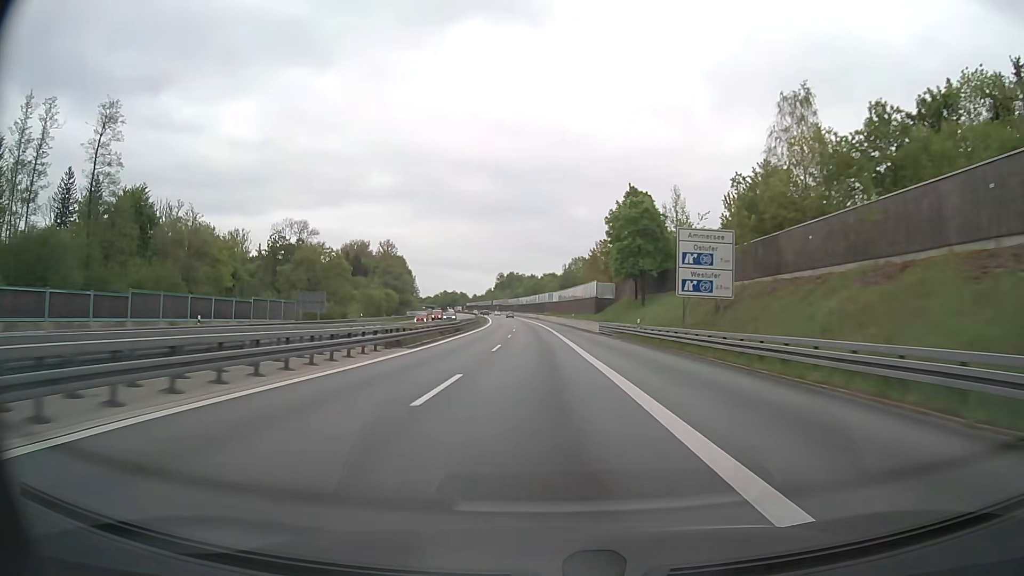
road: motorway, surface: asphalt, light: Day
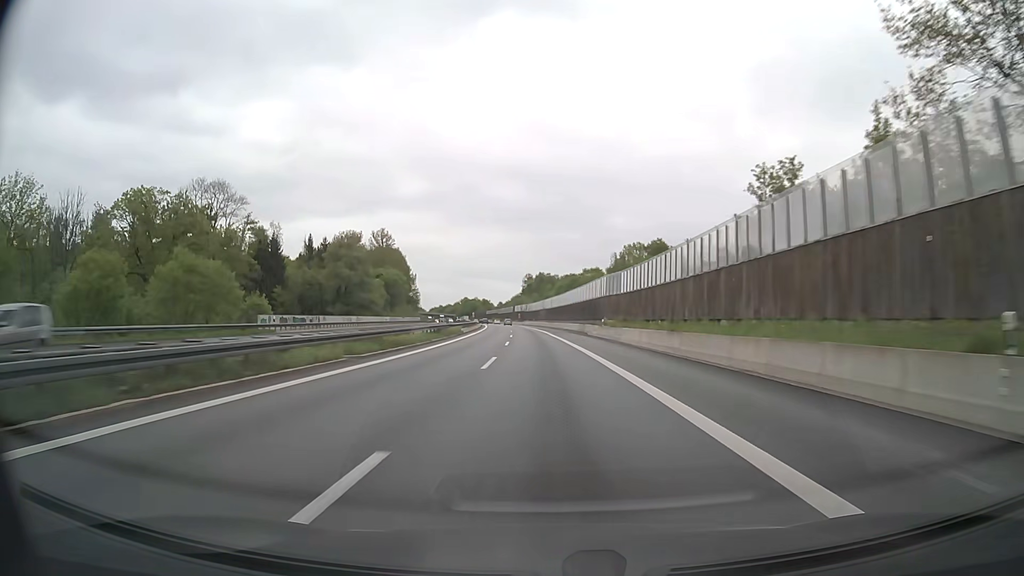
(-2.4, +82.1) m; -3°
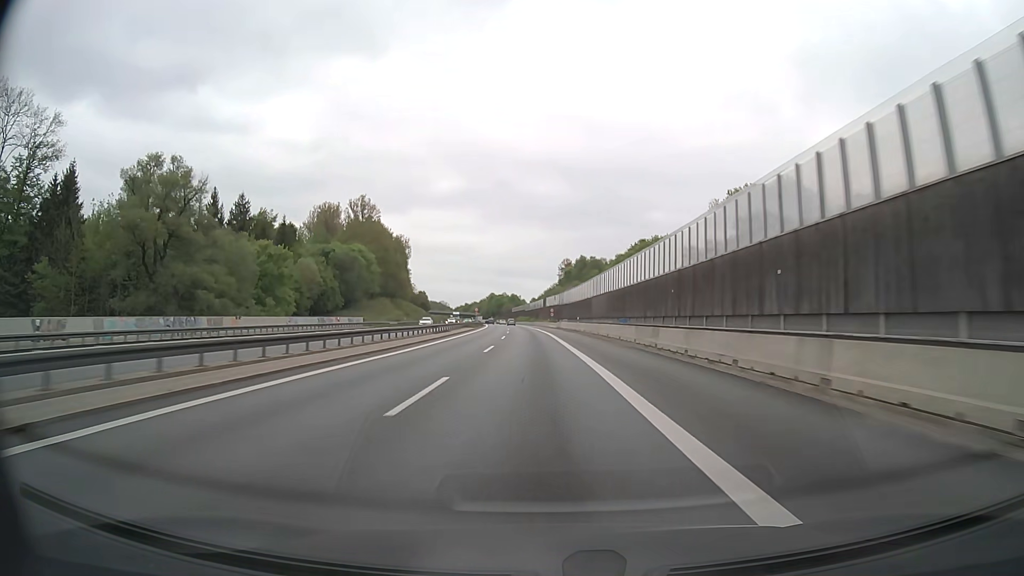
(-2.1, +82.0) m; -3°
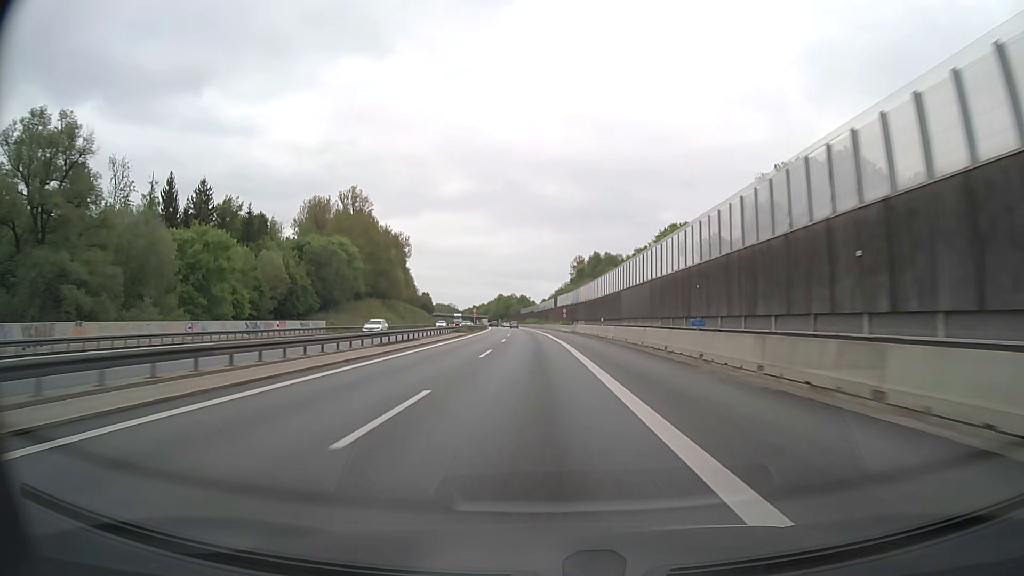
(-0.1, +20.3) m; -1°
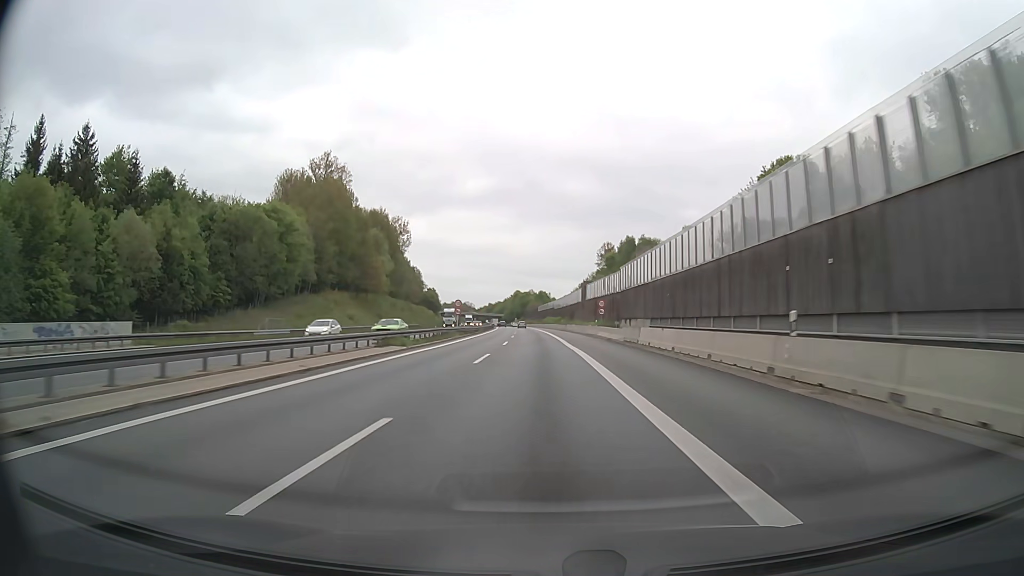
(-0.7, +39.9) m; -2°
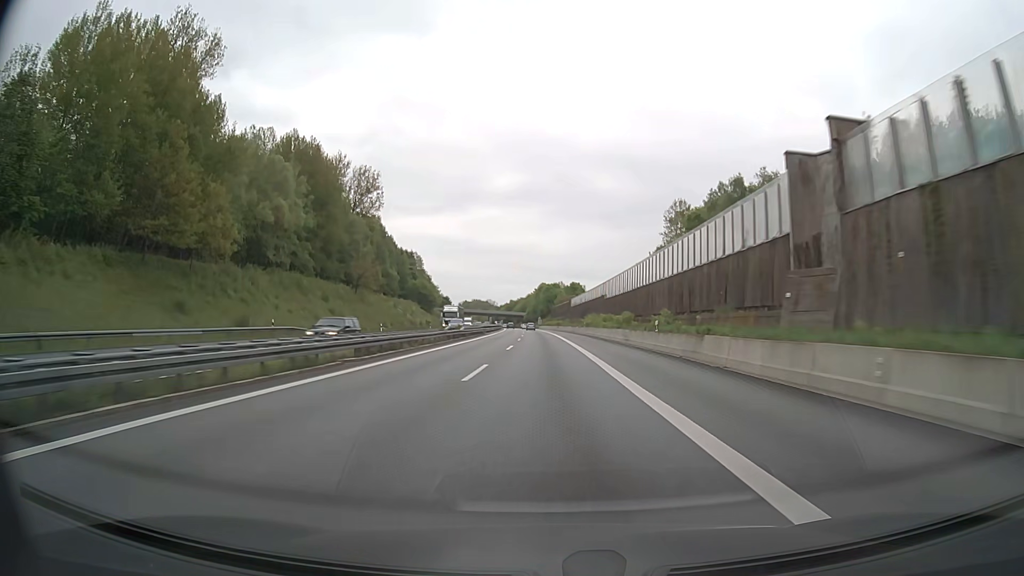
(-1.9, +78.0) m; -3°
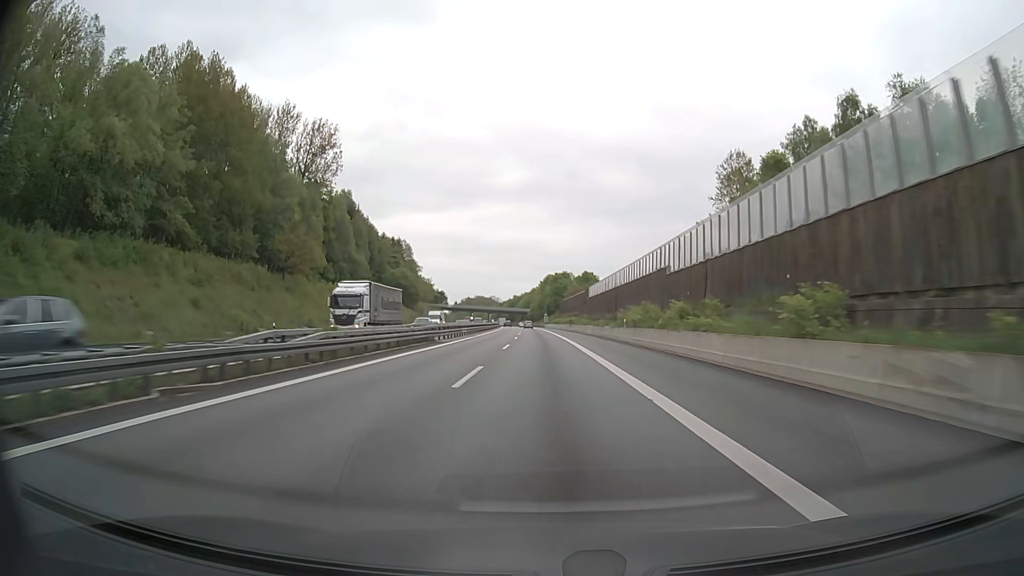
(-0.3, +38.4) m; -1°
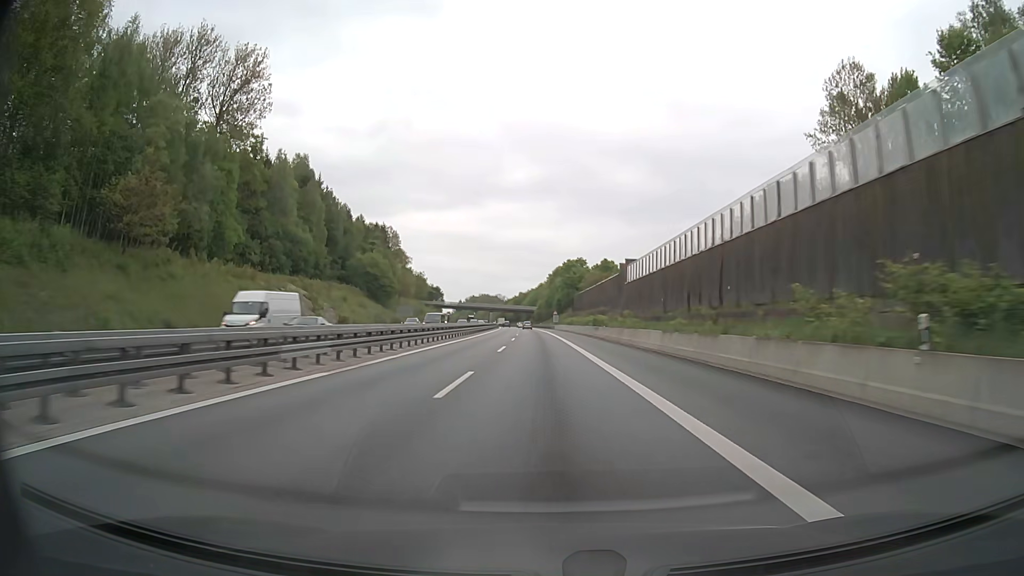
(-0.3, +38.2) m; 0°
(0, +10) (0, +20) (0, +30) (-1, +40) (-1, +50) (-1, +60) (-2, +70) (-2, +80) (-2, +90) (-3, +100) m
